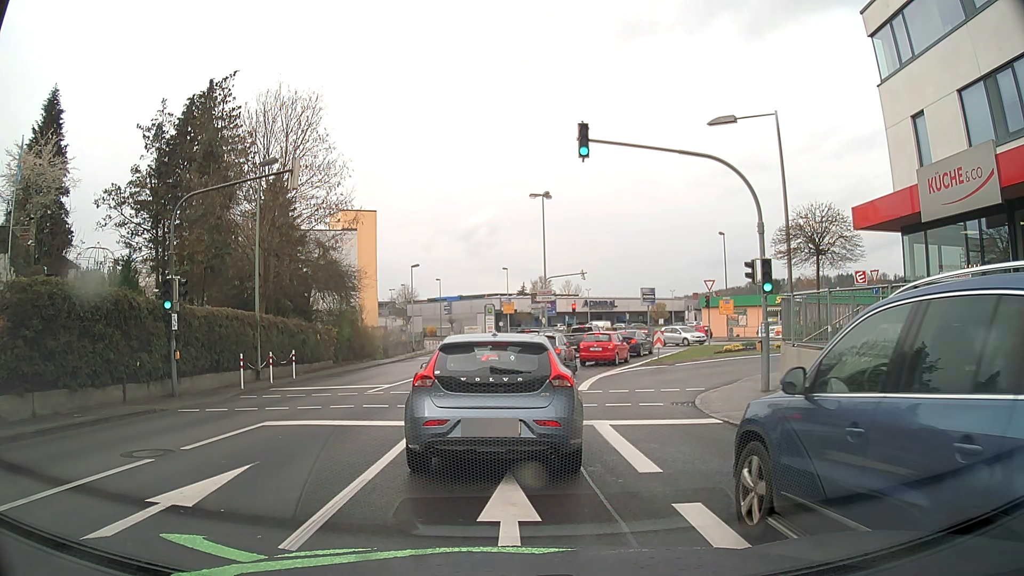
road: tertiary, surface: asphalt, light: Day
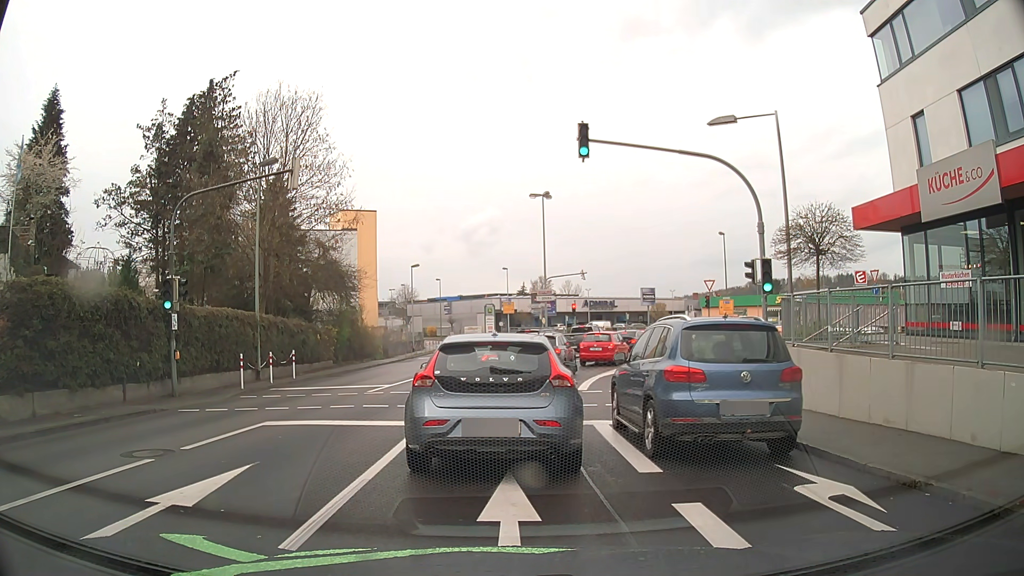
(0.0, 0.0) m; 0°
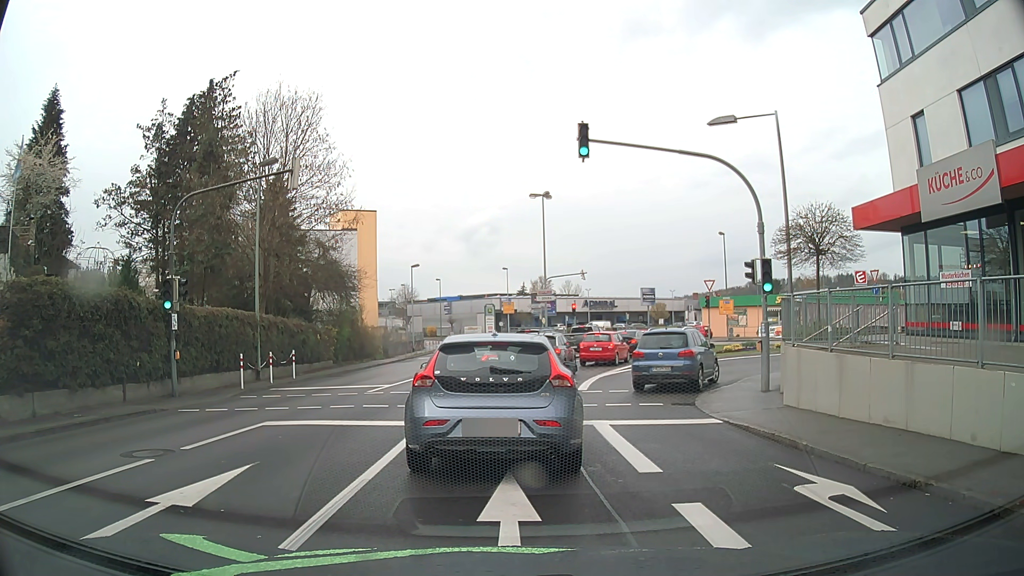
(0.0, 0.0) m; 0°
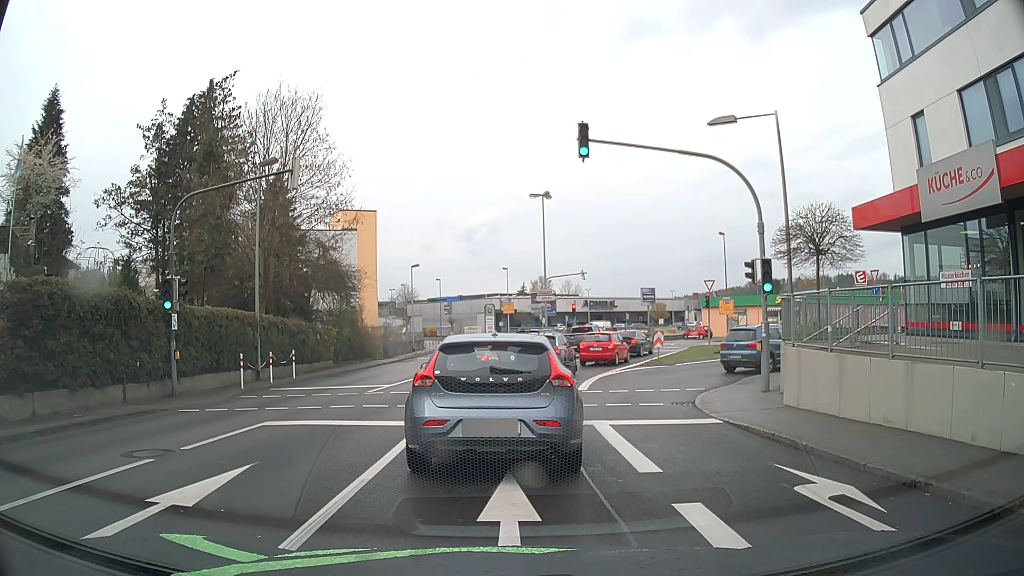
(0.0, 0.0) m; 0°
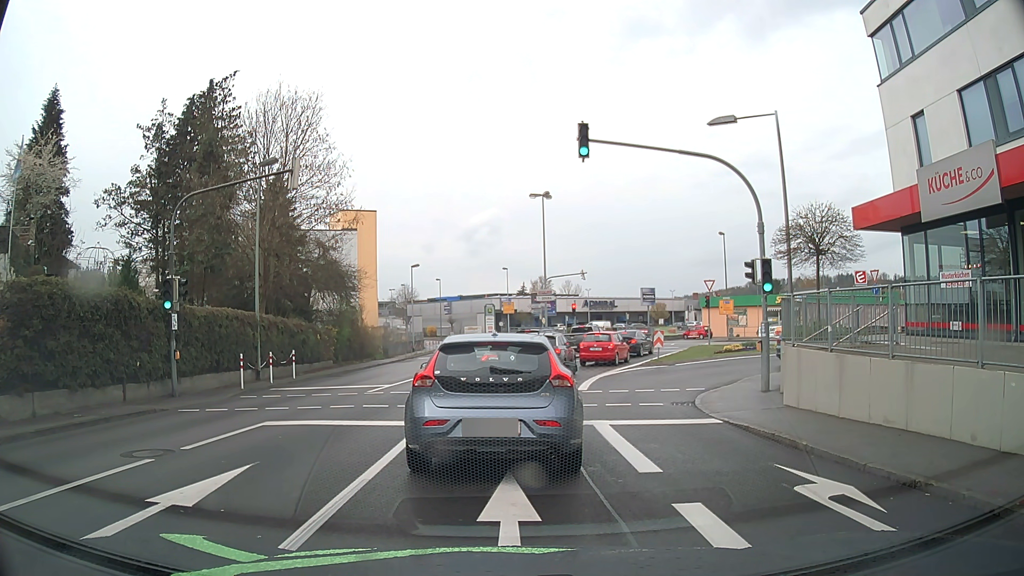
(0.0, 0.0) m; 0°
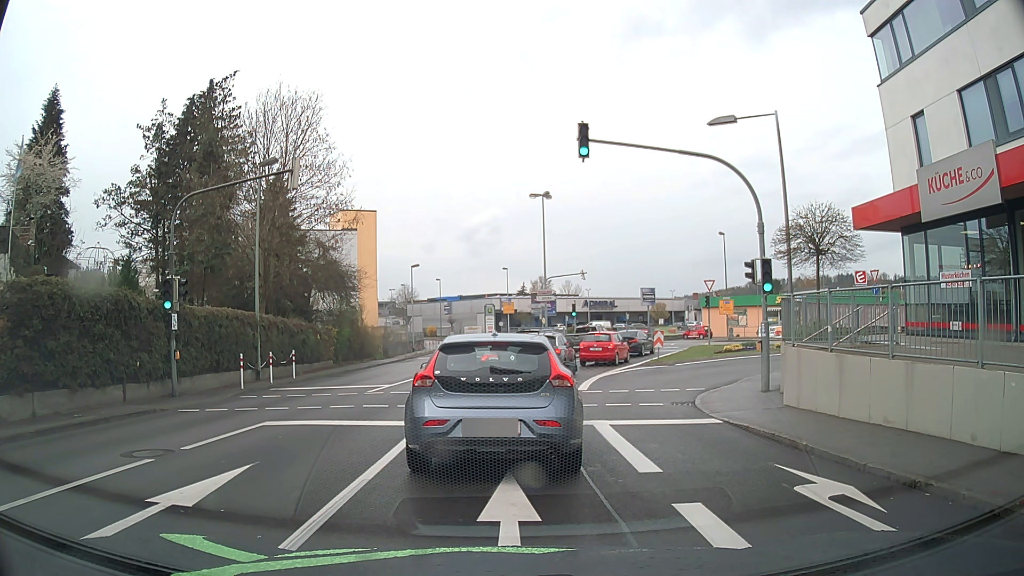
(0.0, 0.0) m; 0°
